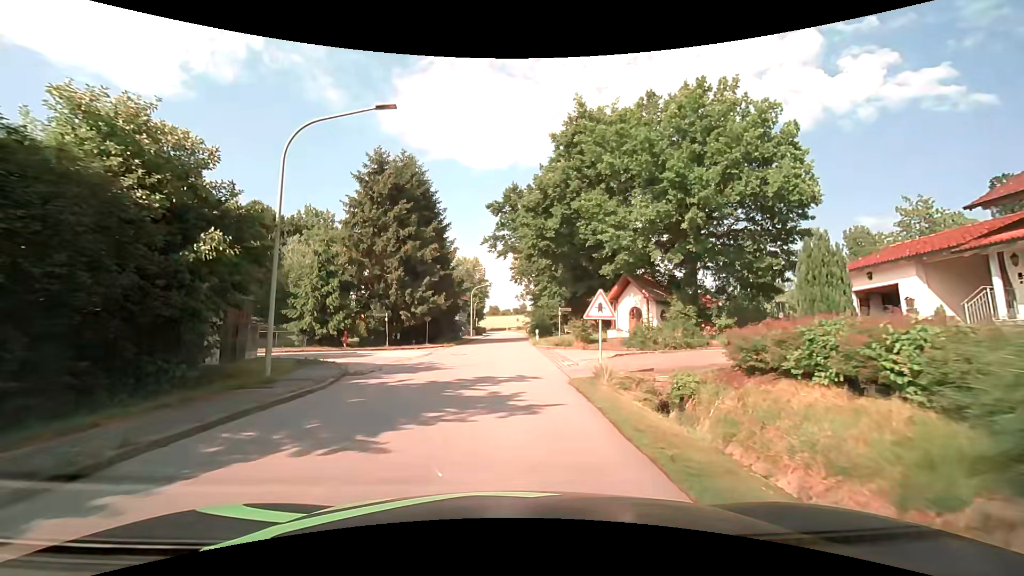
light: Day
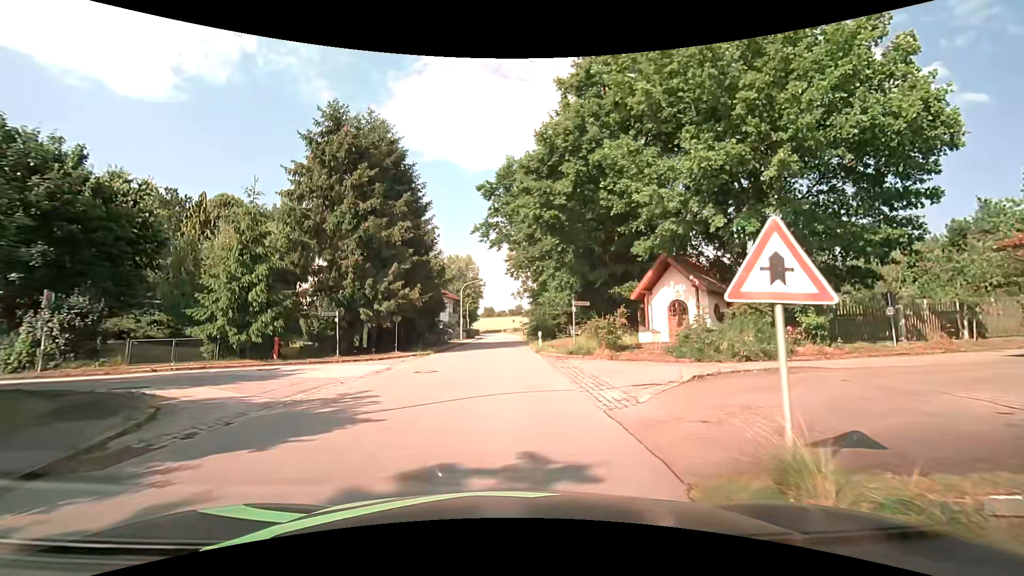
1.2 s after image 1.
(0.0, +8.5) m; 0°
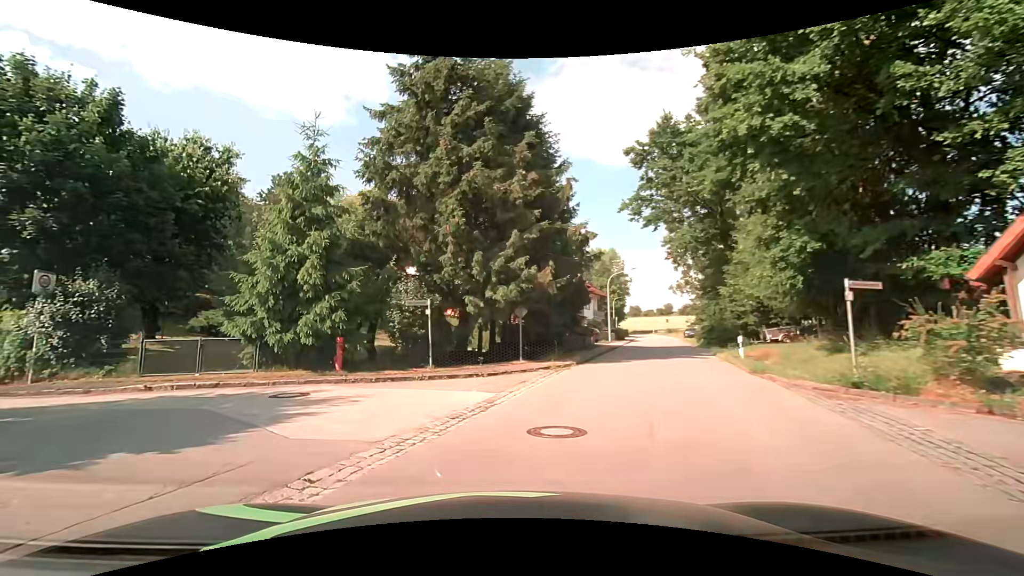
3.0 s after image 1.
(-0.7, +9.5) m; -16°
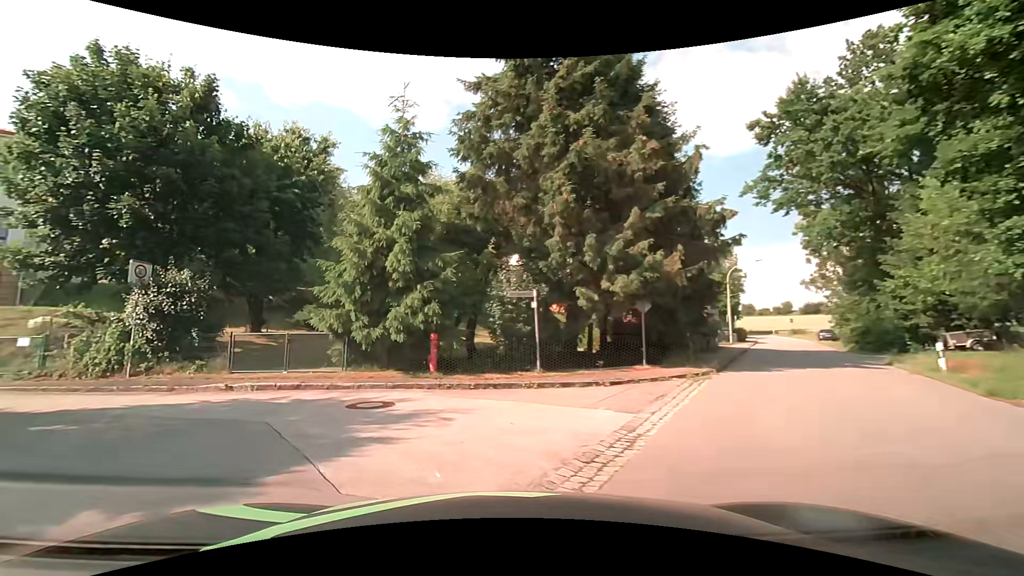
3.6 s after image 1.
(-0.3, +2.8) m; -11°
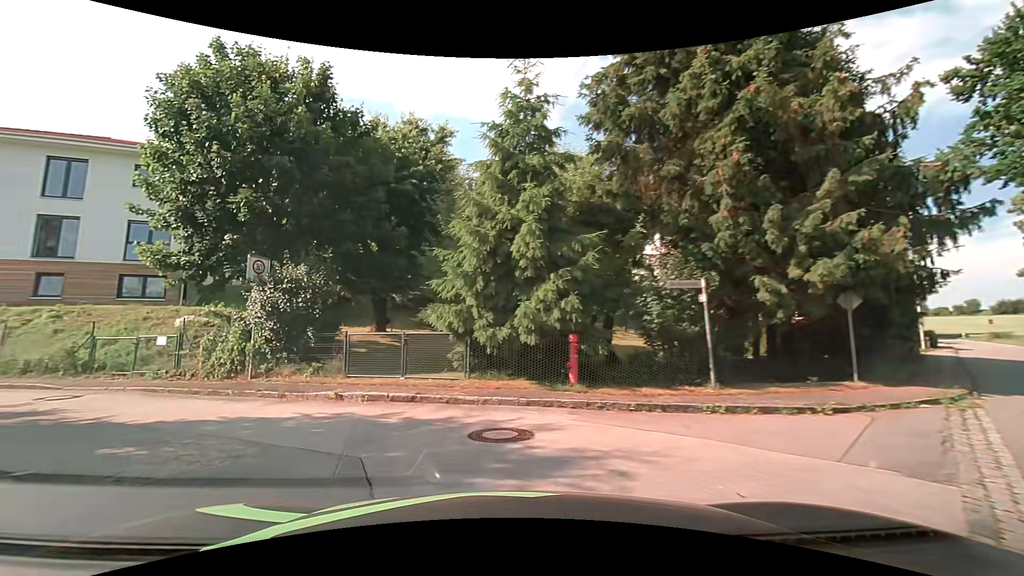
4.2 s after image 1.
(-0.3, +2.8) m; -13°
